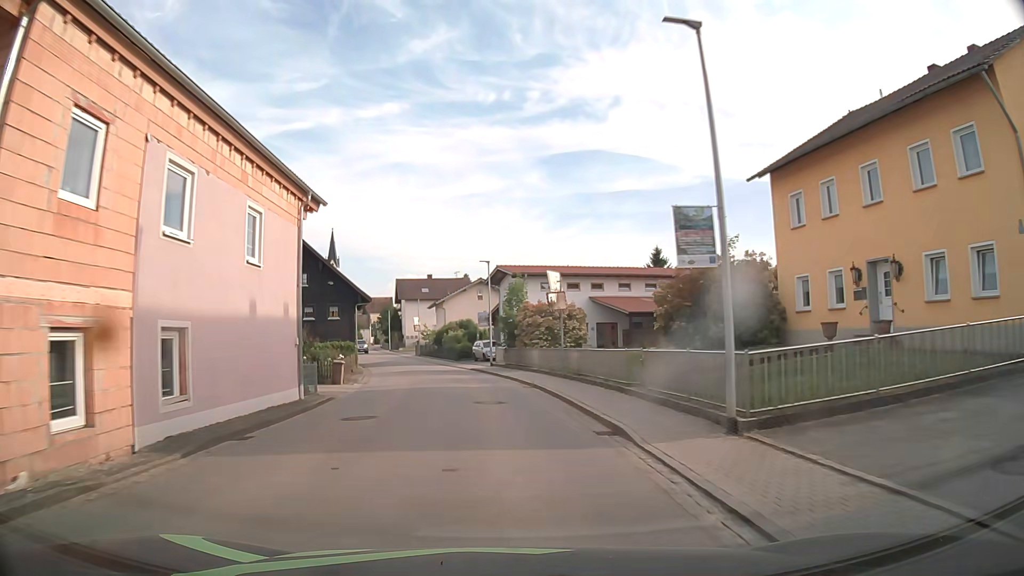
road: secondary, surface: asphalt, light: Day
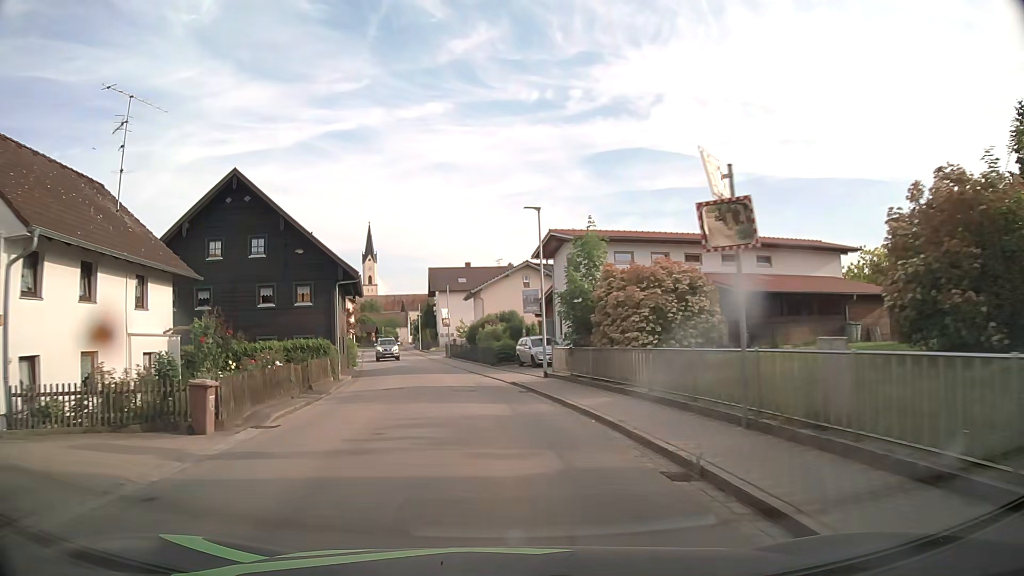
(-0.5, +15.4) m; -4°
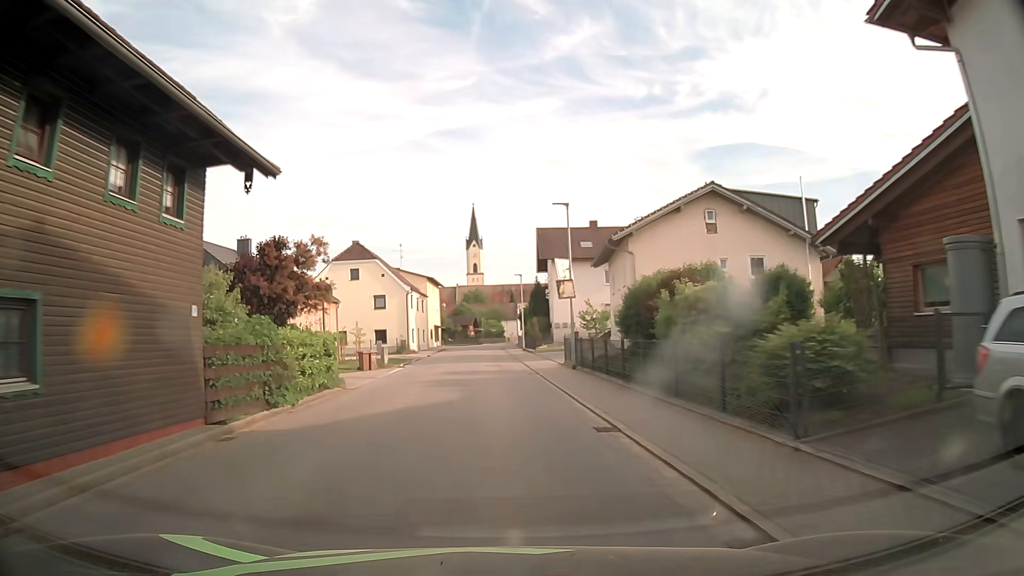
(-2.7, +30.4) m; -10°
(0, +10) (-1, +20) (-1, +30) (-1, +40) (-2, +50) (-2, +60) (-2, +70) (-2, +80) (-1, +90) (0, +100) m
